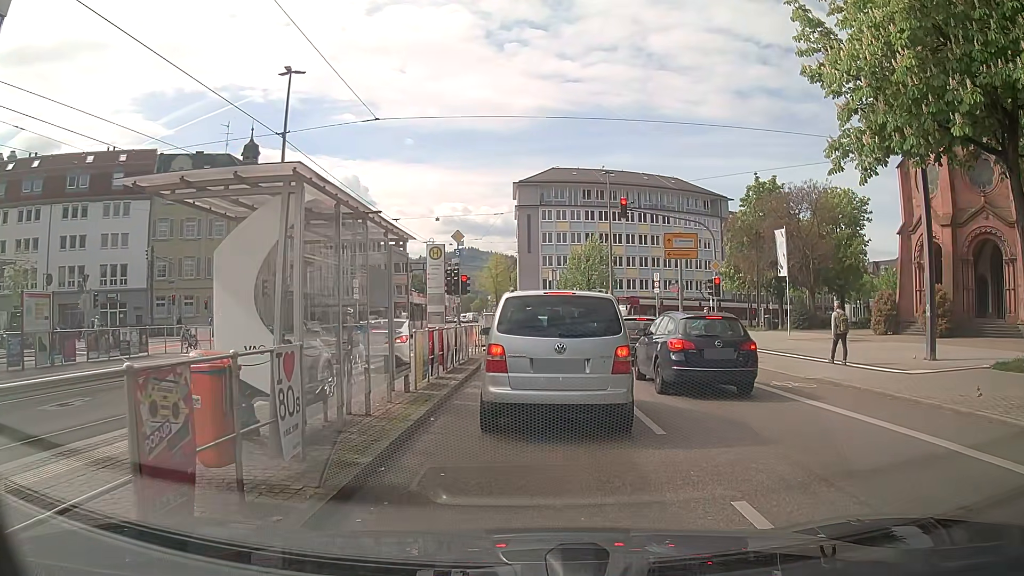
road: secondary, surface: asphalt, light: Day
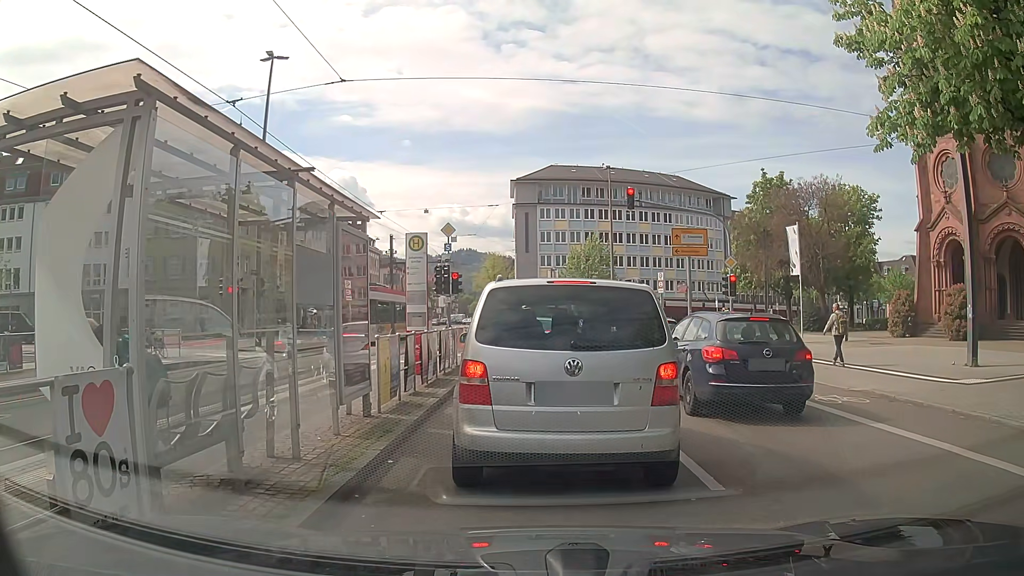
(0.0, +2.4) m; 0°
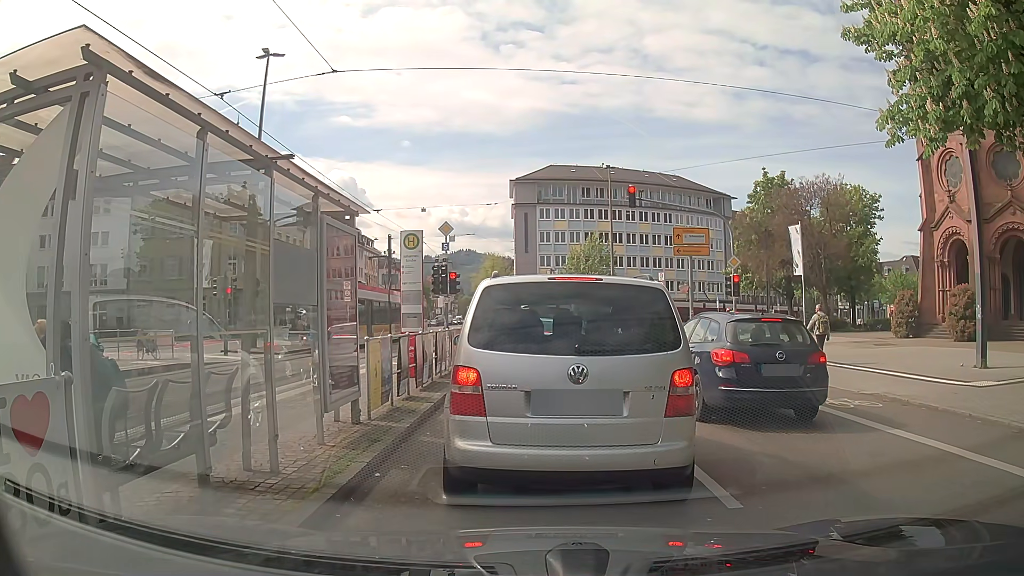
(0.0, +0.5) m; 0°
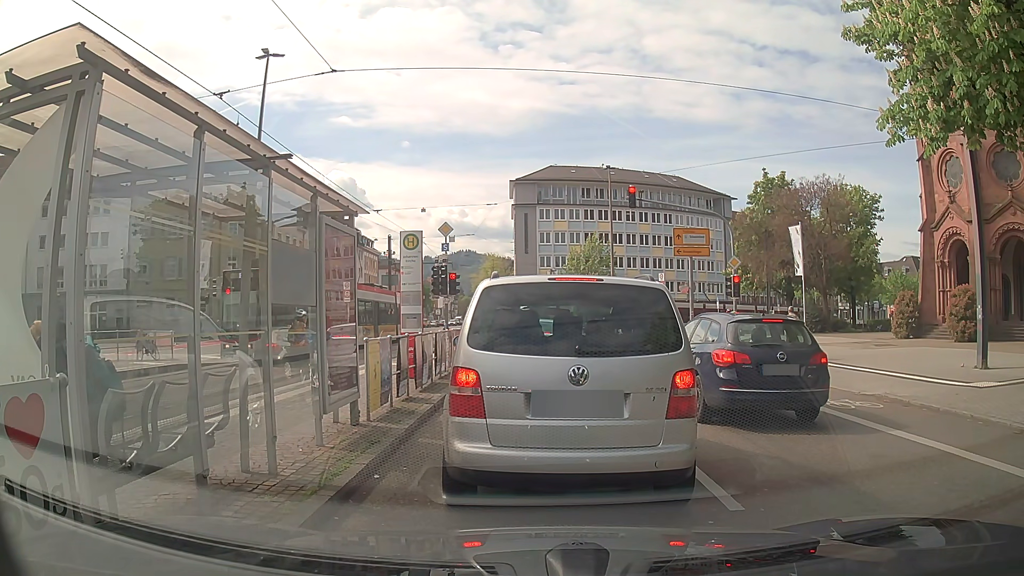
(0.0, +0.1) m; 0°
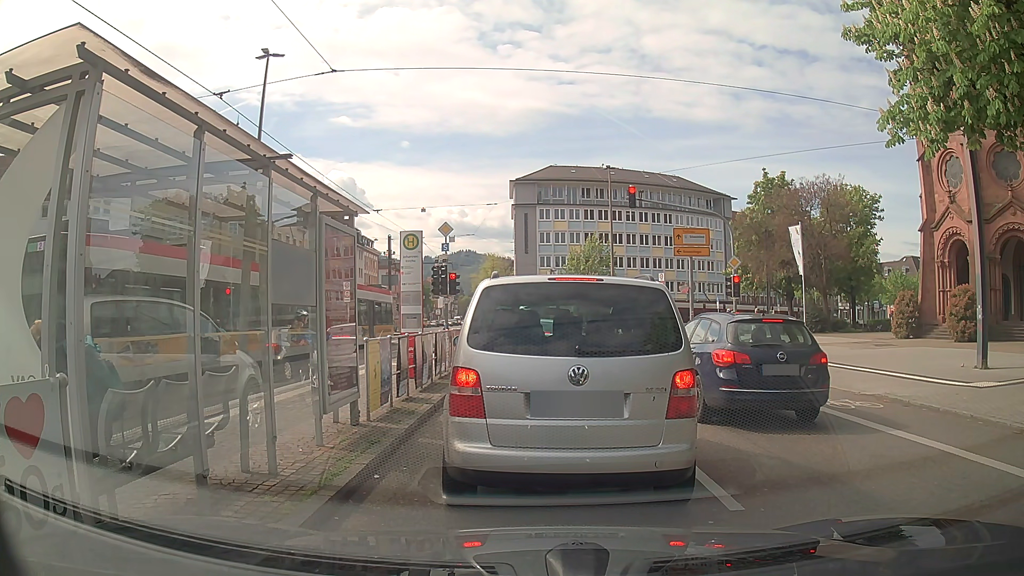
(0.0, 0.0) m; 0°
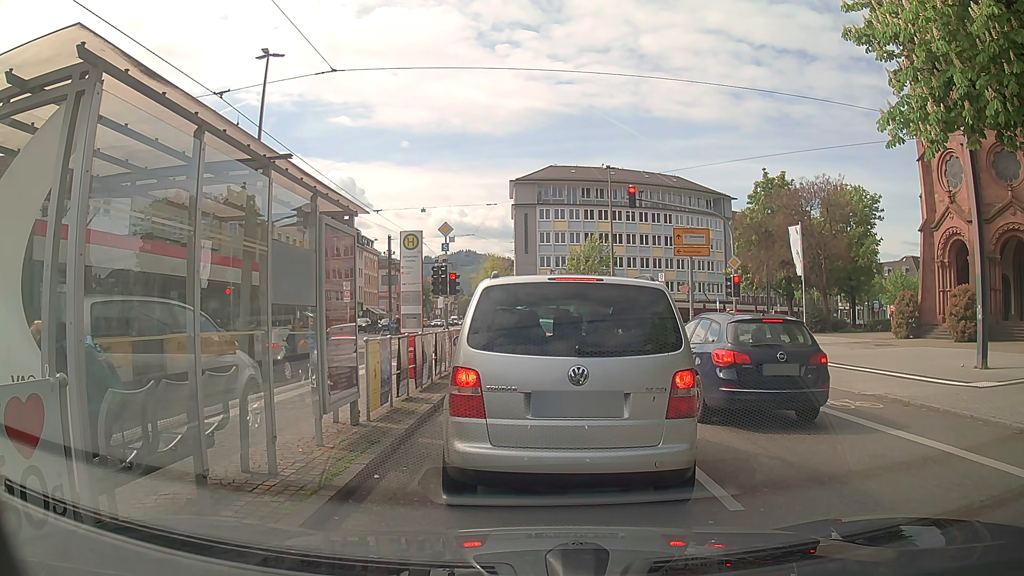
(0.0, 0.0) m; 0°
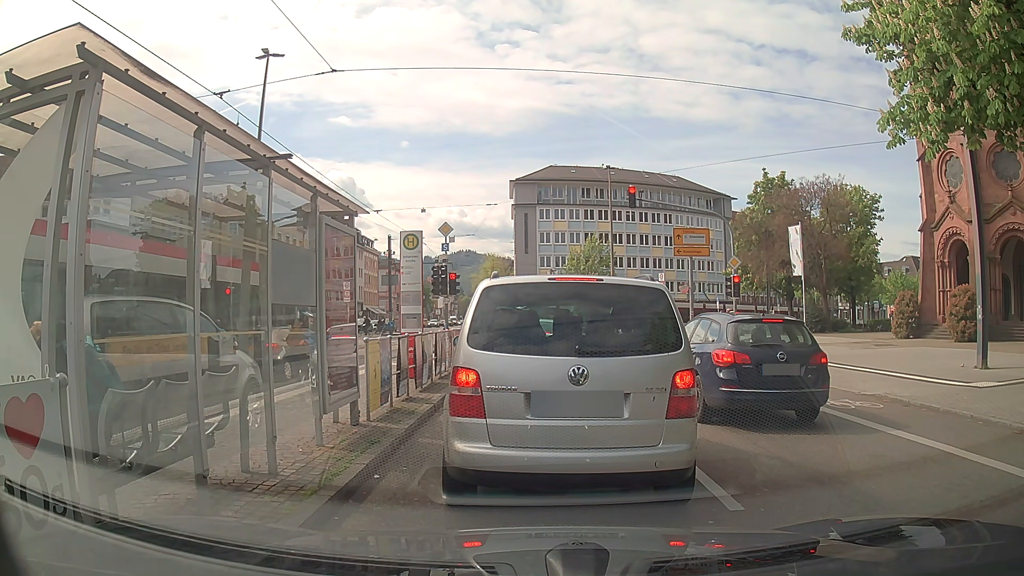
(0.0, 0.0) m; 0°
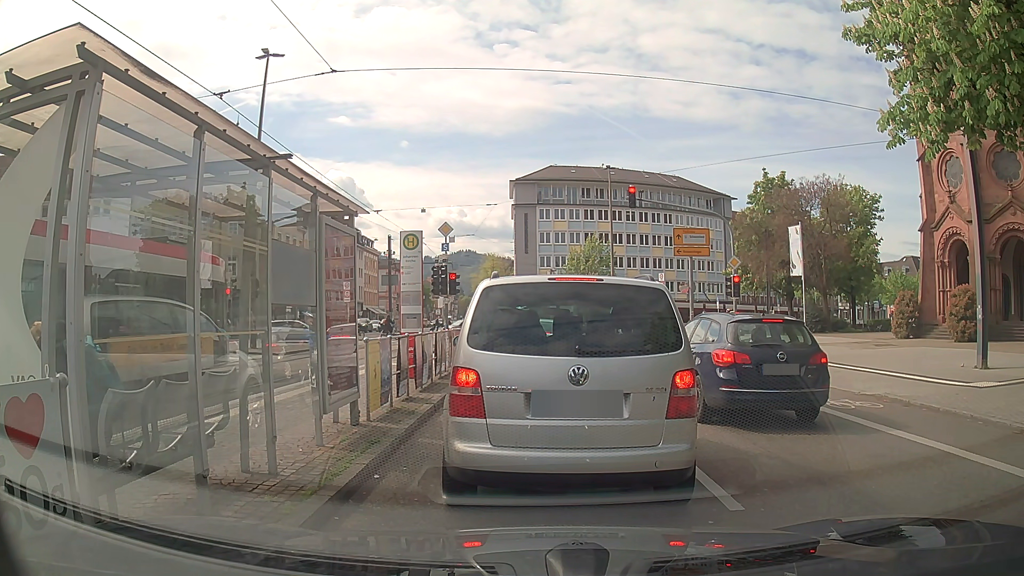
(0.0, 0.0) m; 0°
